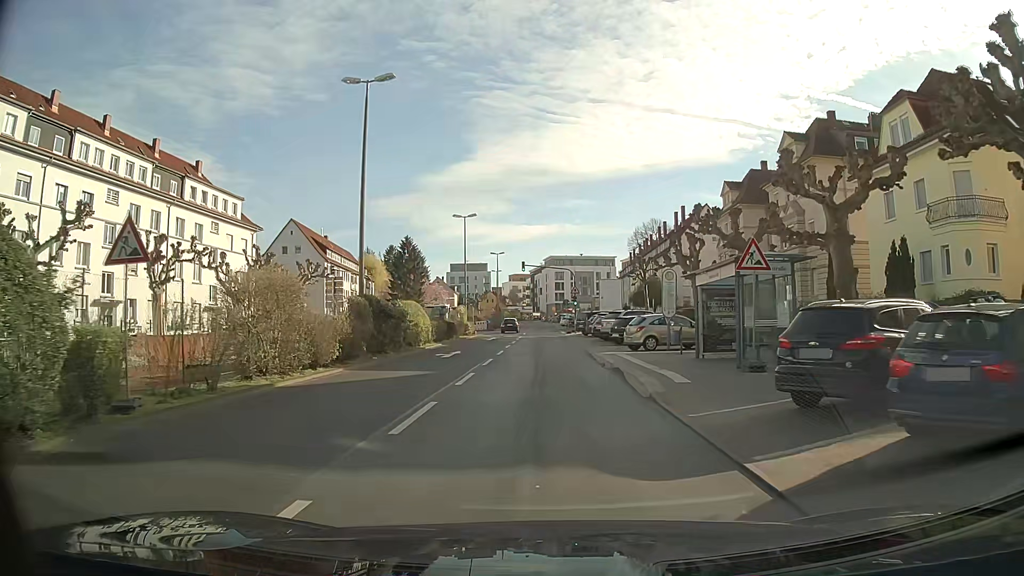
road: residential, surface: asphalt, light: Day
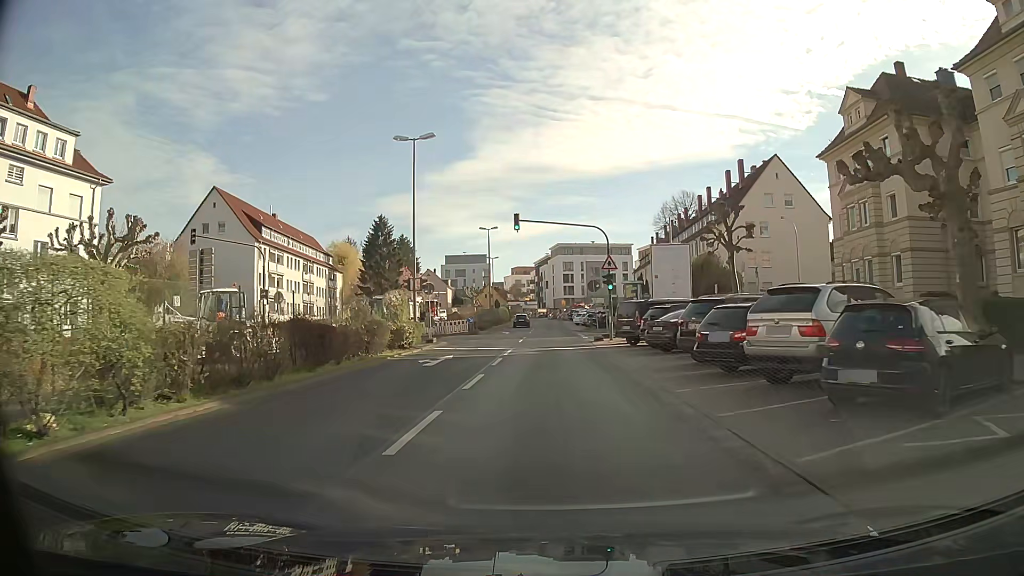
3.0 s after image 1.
(-0.1, +25.6) m; -1°
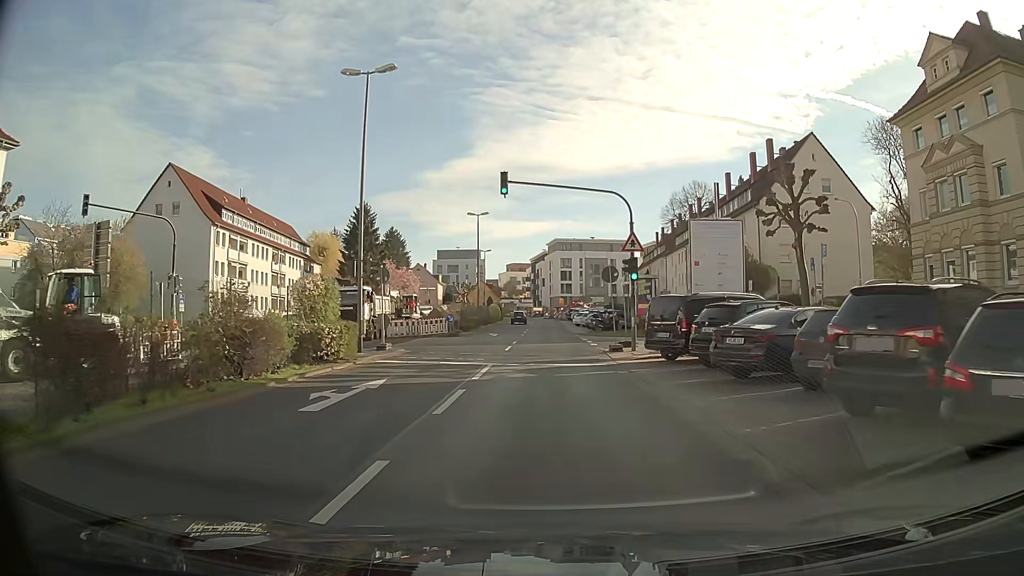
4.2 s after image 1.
(0.0, +9.4) m; 0°
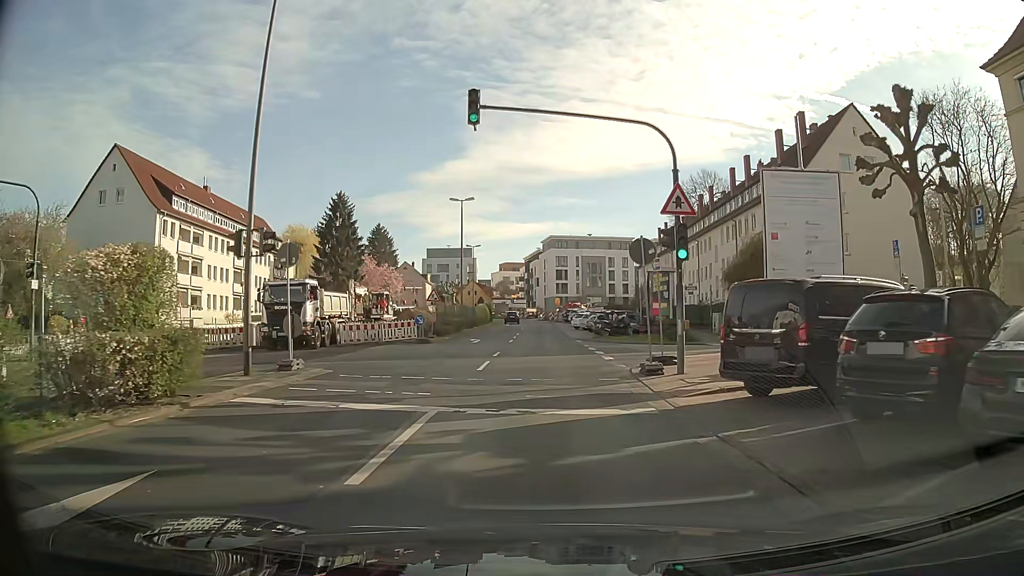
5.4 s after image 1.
(+0.1, +8.9) m; +1°
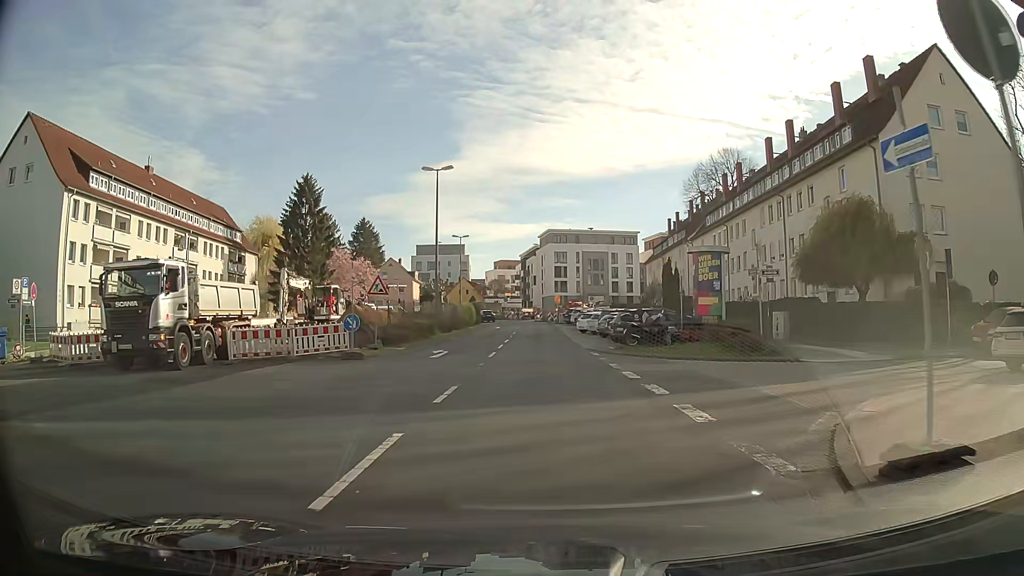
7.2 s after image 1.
(0.0, +12.2) m; 0°
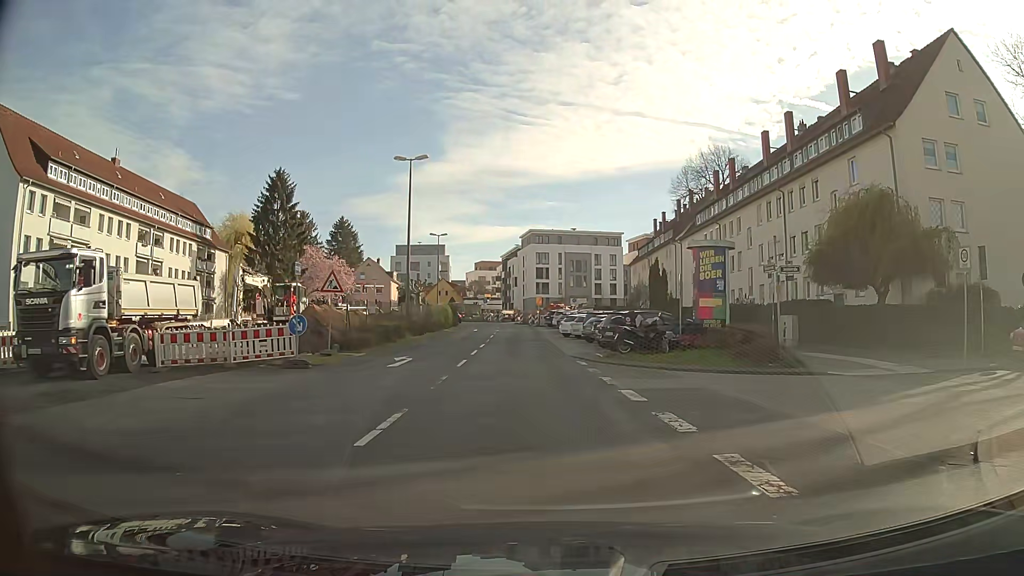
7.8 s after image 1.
(0.0, +3.3) m; +1°
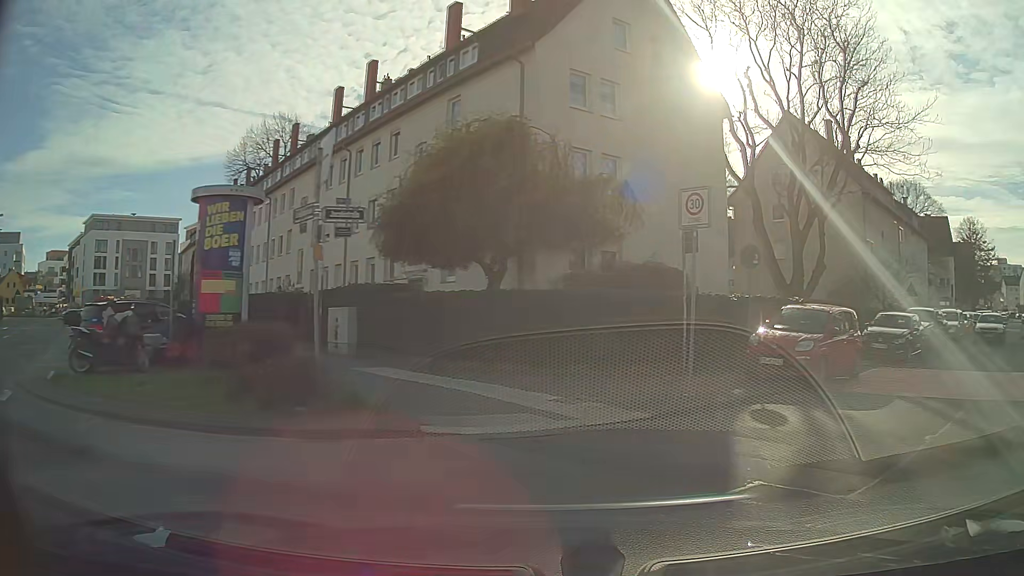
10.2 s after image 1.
(+2.4, +9.0) m; +37°
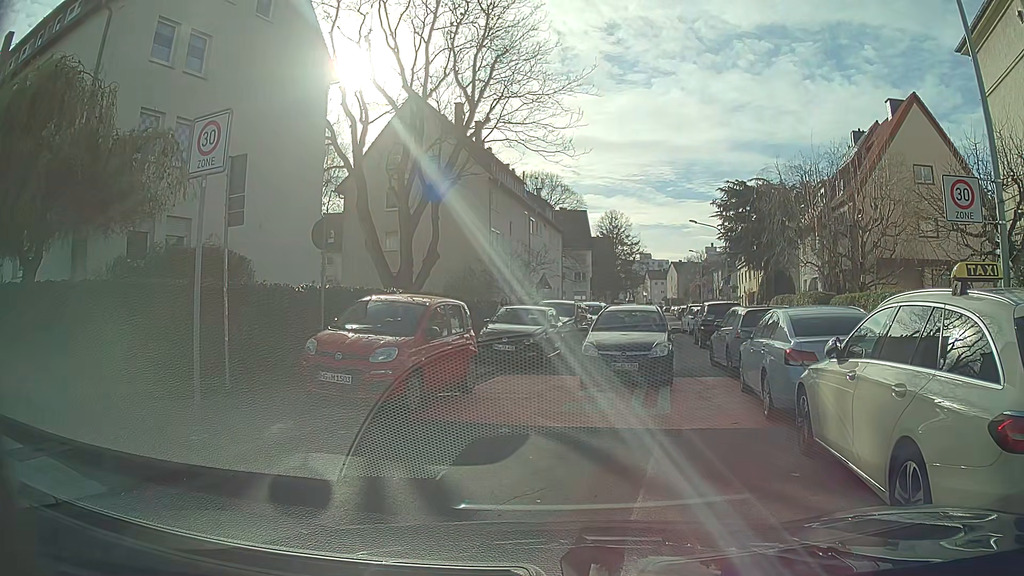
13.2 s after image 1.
(+1.0, +3.9) m; +27°
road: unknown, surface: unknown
